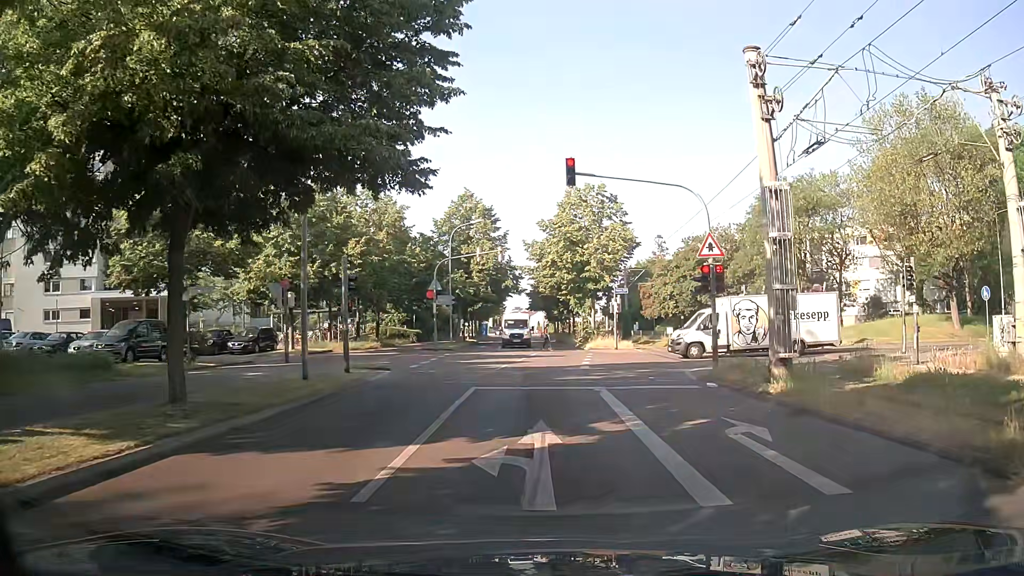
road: residential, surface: asphalt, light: Day
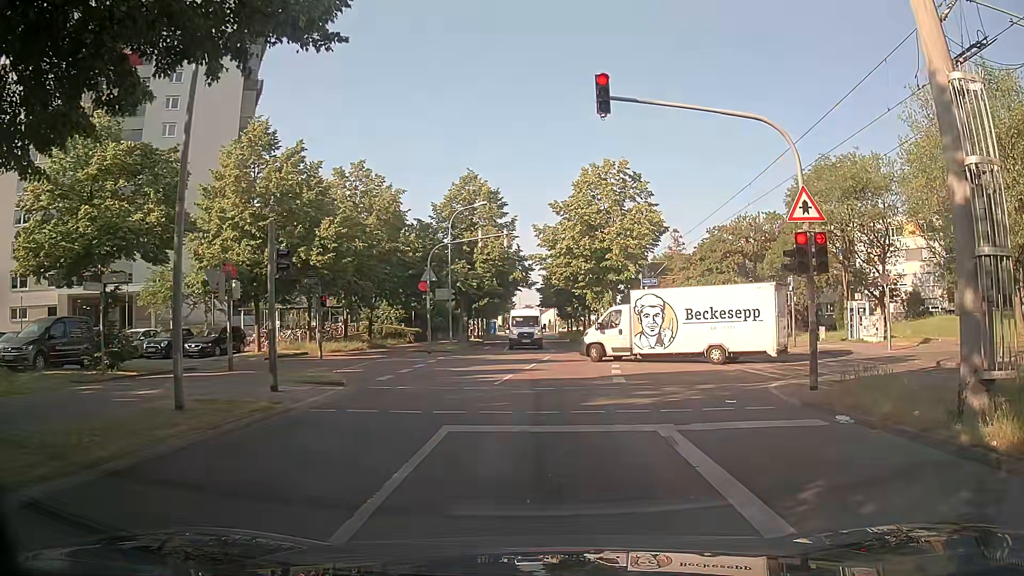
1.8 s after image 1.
(-0.1, +6.3) m; -2°
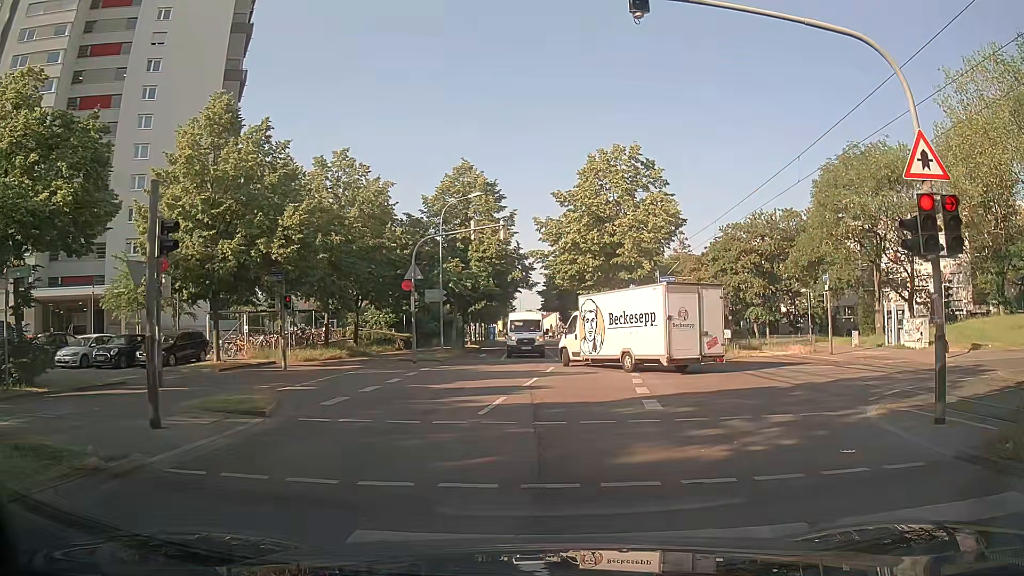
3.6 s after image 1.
(+0.1, +4.5) m; -1°
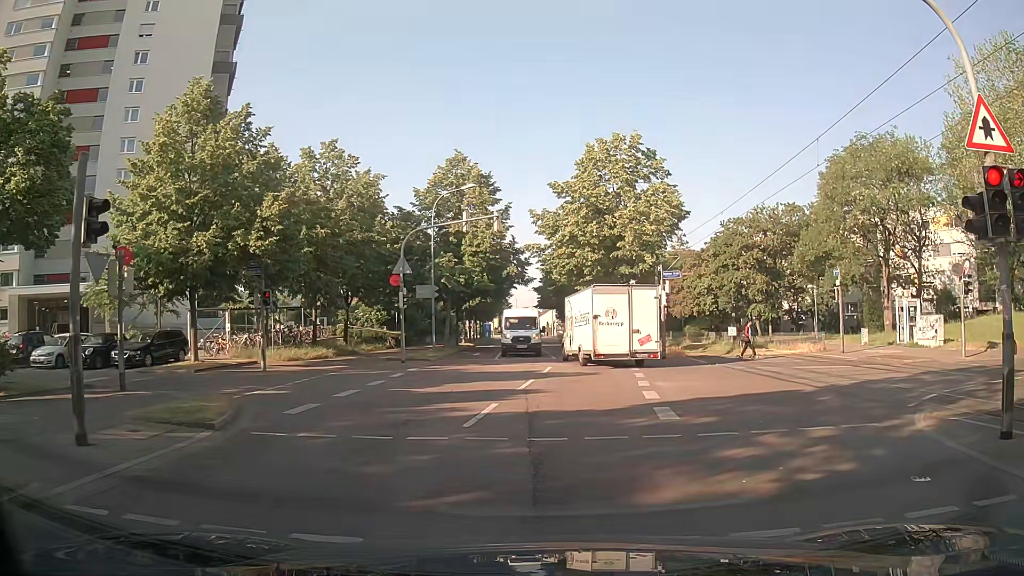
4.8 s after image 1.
(0.0, +1.6) m; +1°
